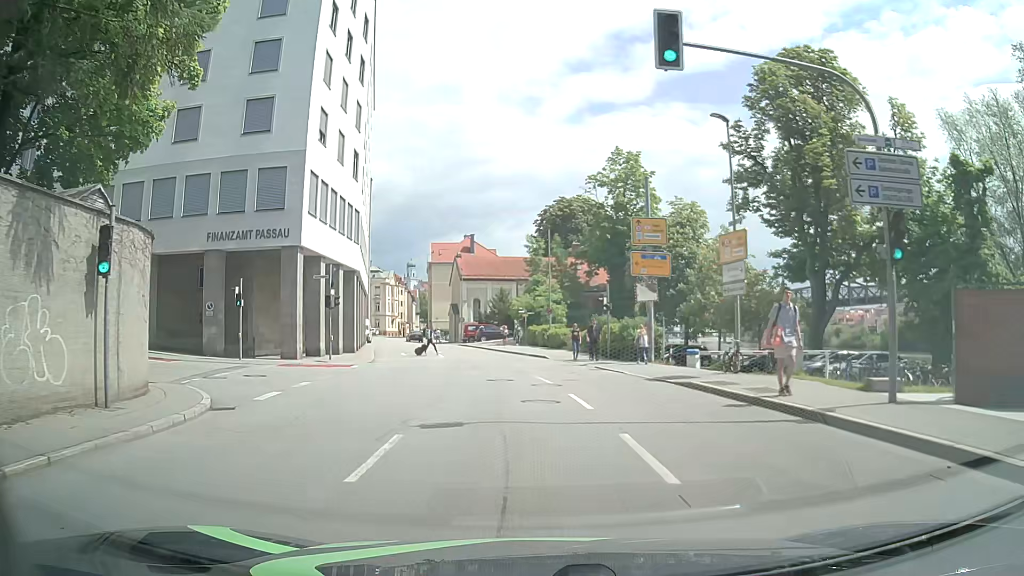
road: tertiary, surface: asphalt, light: Day
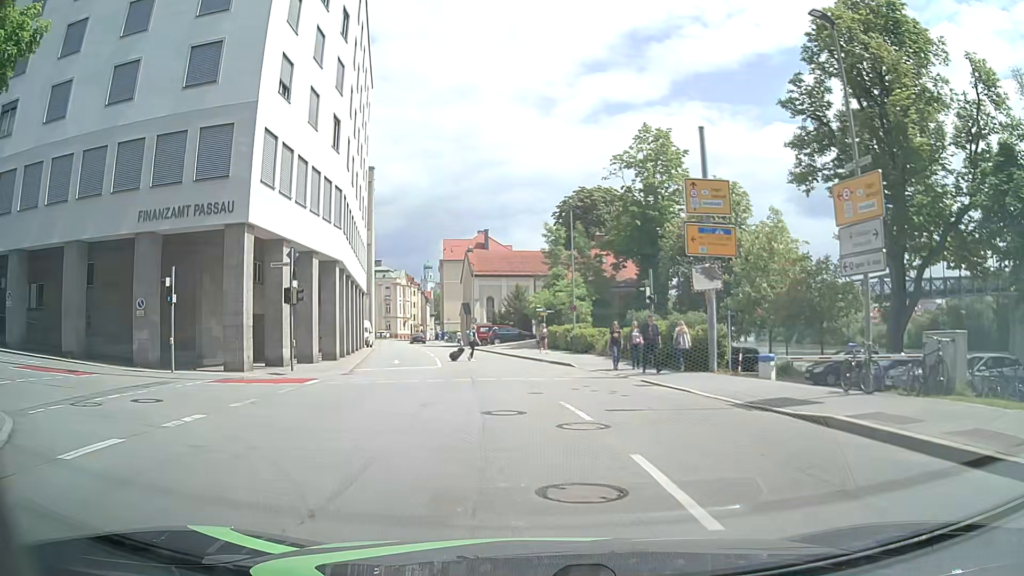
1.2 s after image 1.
(-0.1, +7.3) m; -2°
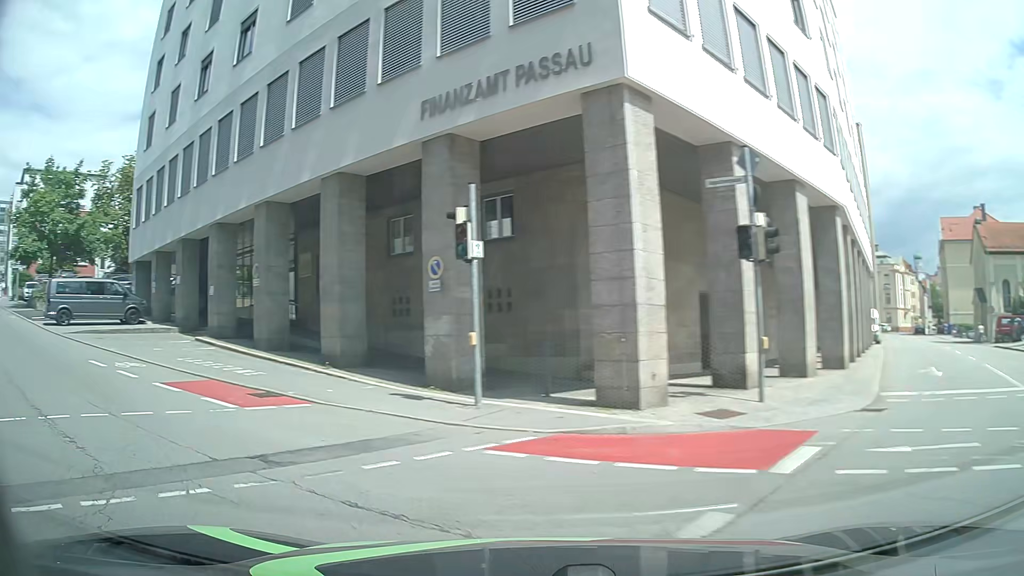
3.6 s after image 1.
(-2.6, +13.1) m; -40°
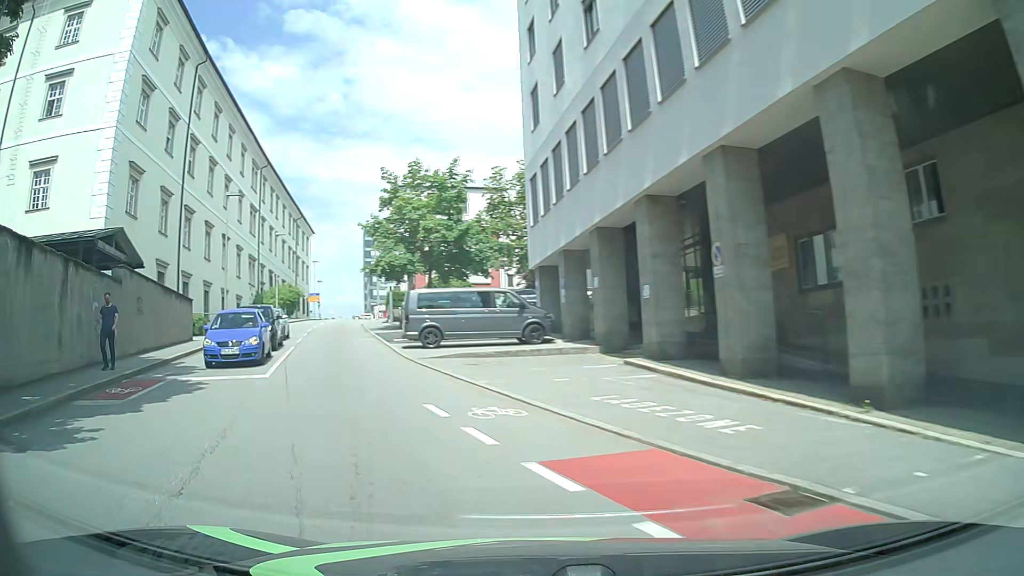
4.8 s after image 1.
(-2.4, +6.8) m; -36°
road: unclassified
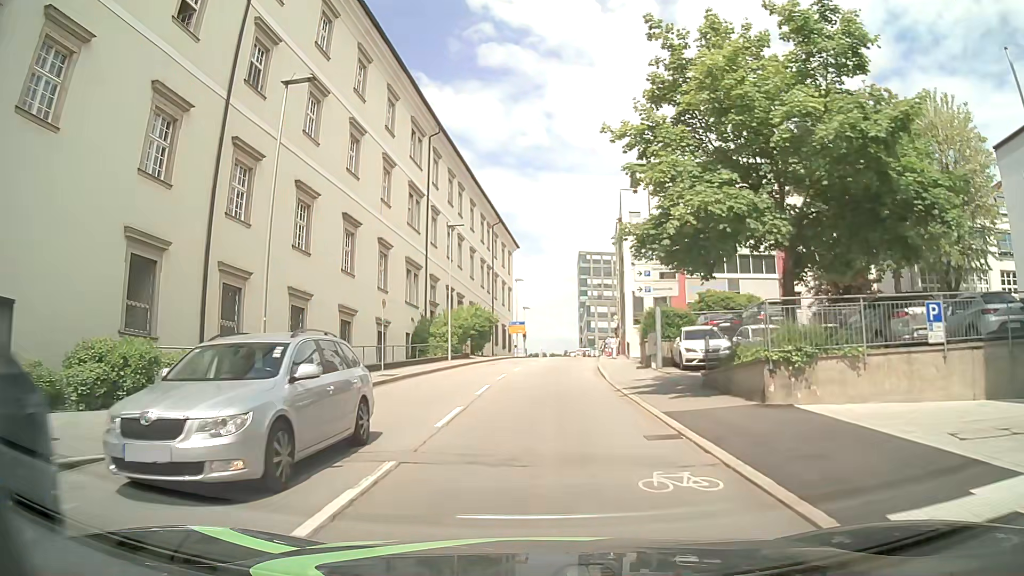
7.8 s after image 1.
(-7.1, +23.1) m; -21°
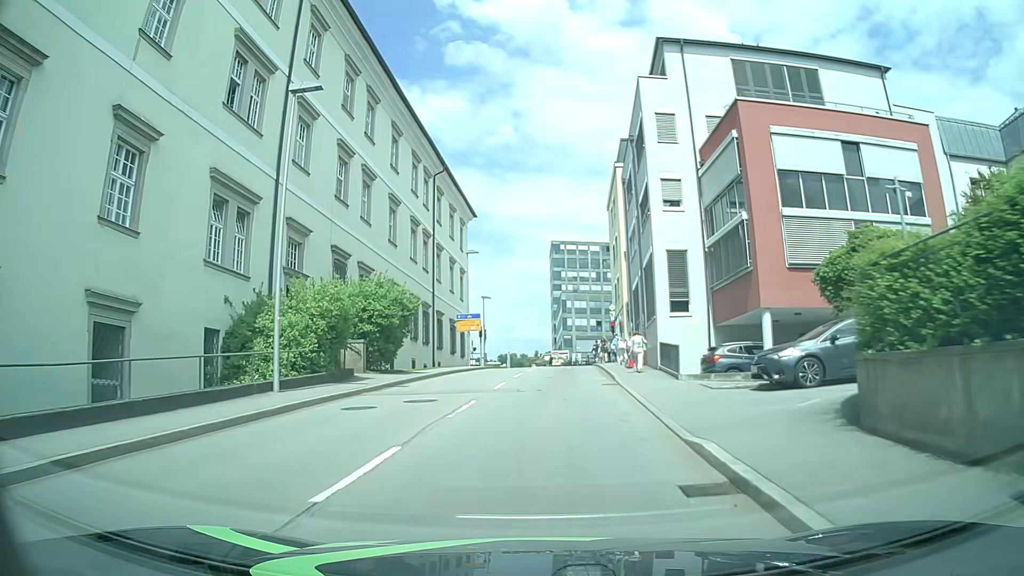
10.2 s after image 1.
(+0.6, +23.0) m; +3°
